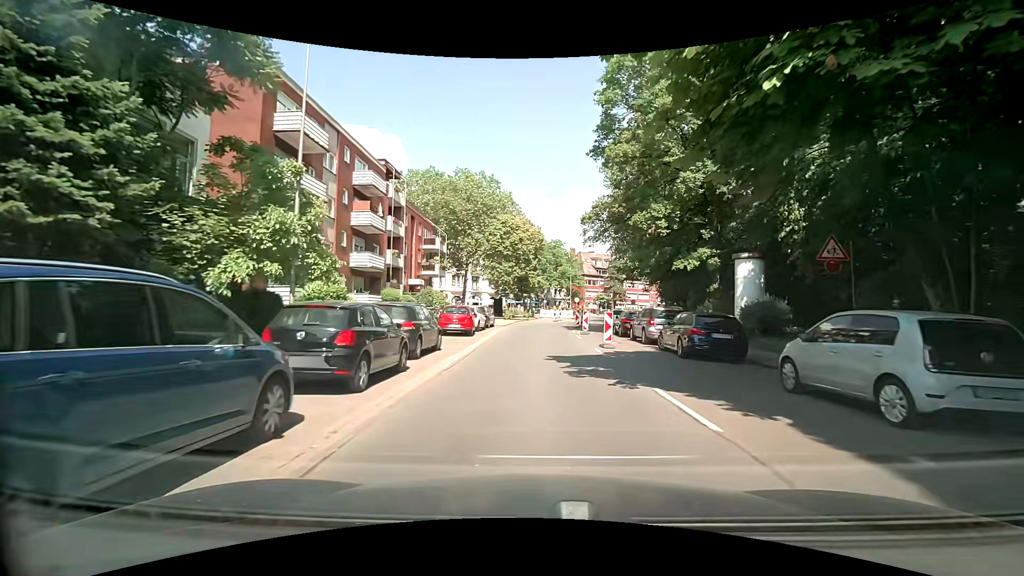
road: secondary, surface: asphalt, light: Day
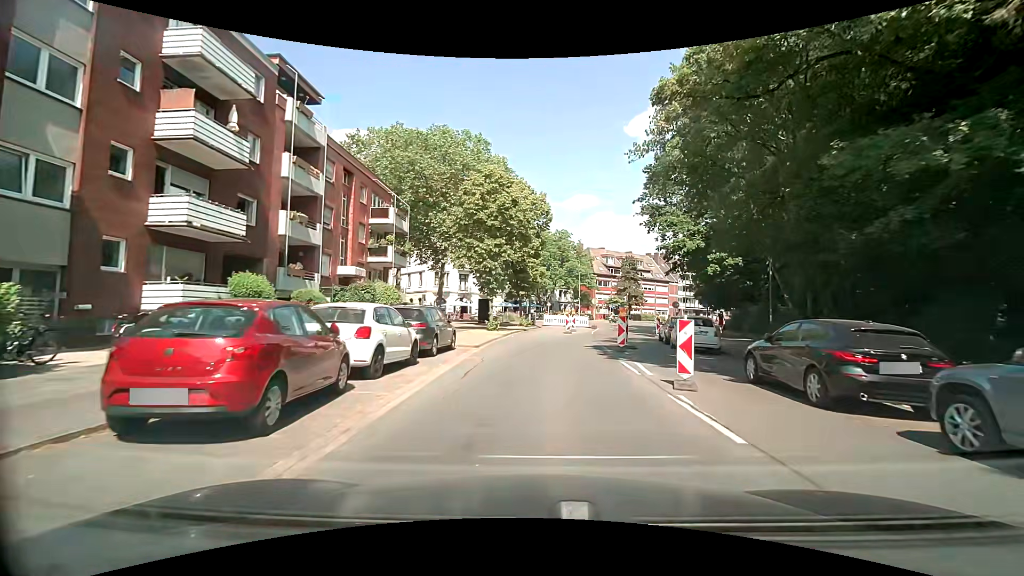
(-0.3, +18.1) m; 0°
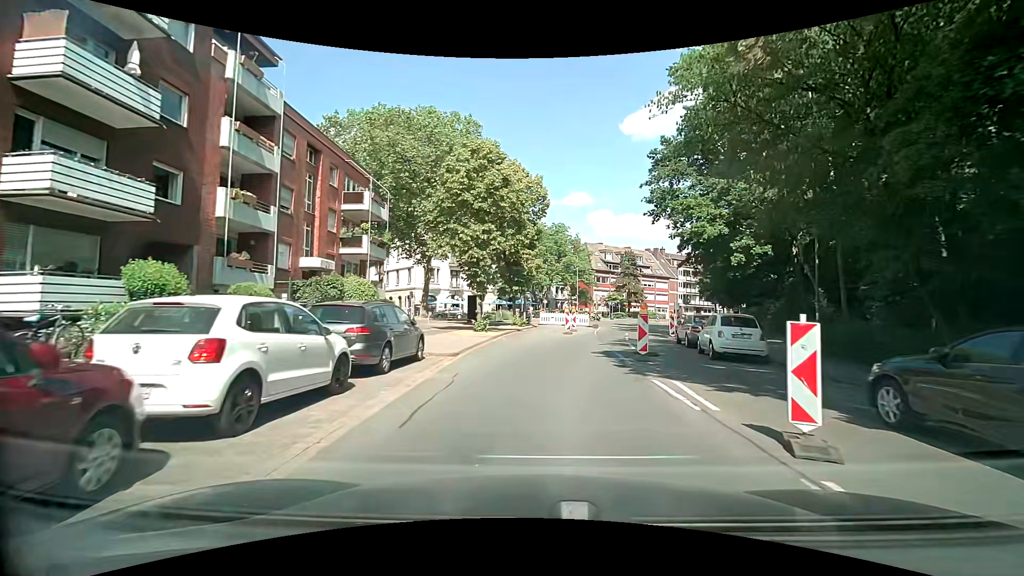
(0.0, +4.4) m; +1°
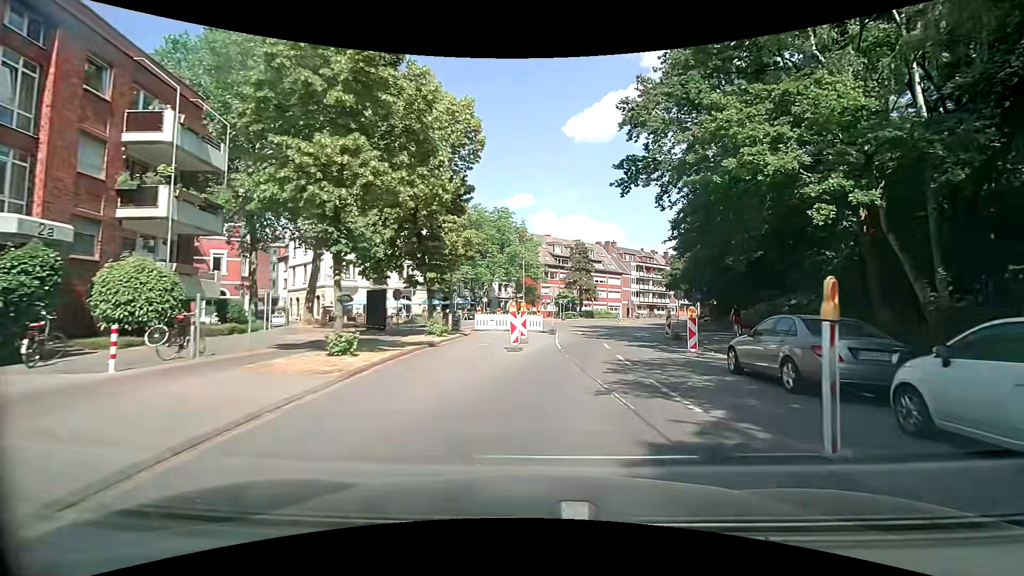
(+0.4, +12.6) m; +6°
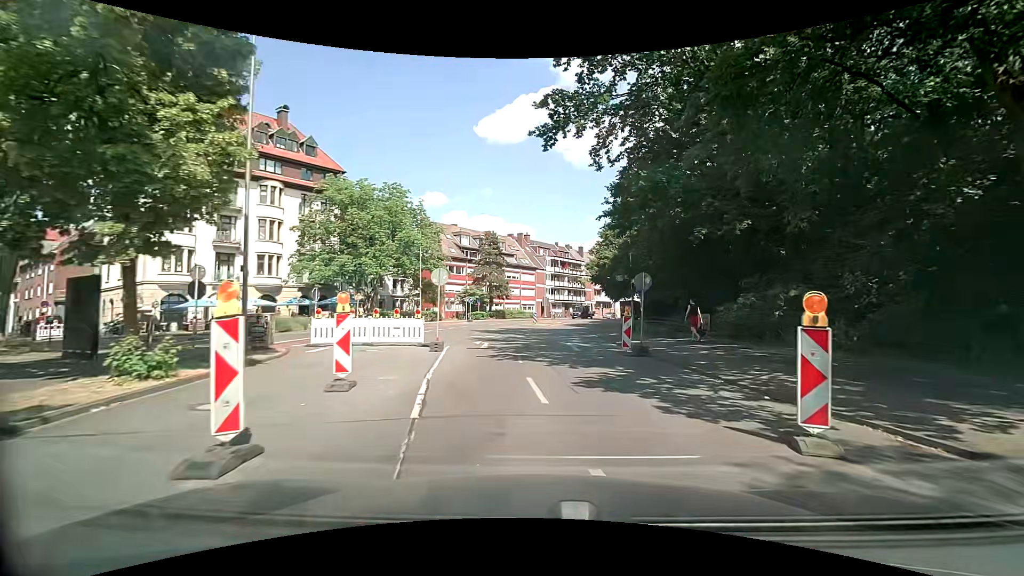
(+0.9, +11.9) m; +9°
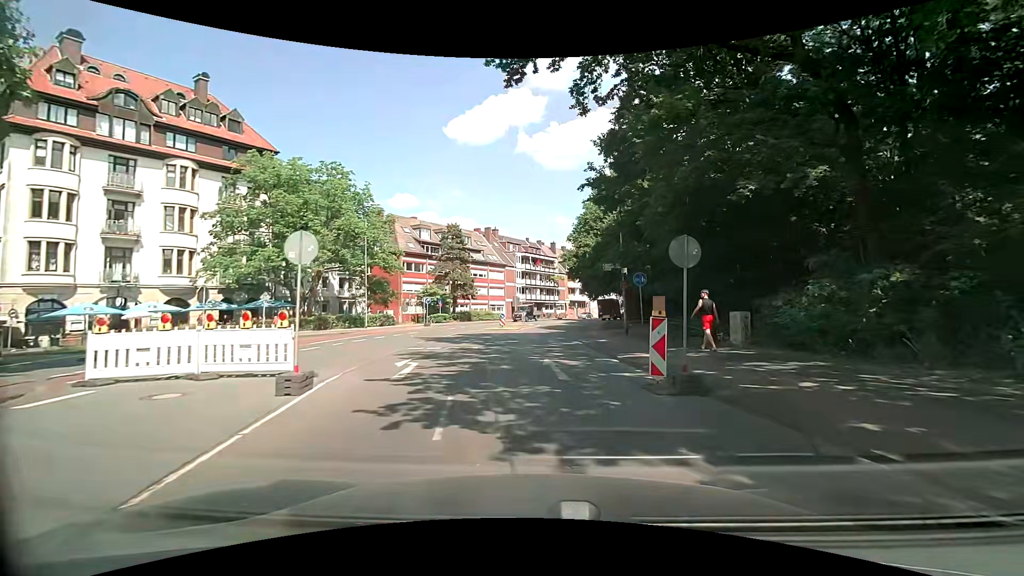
(+0.3, +8.1) m; +4°
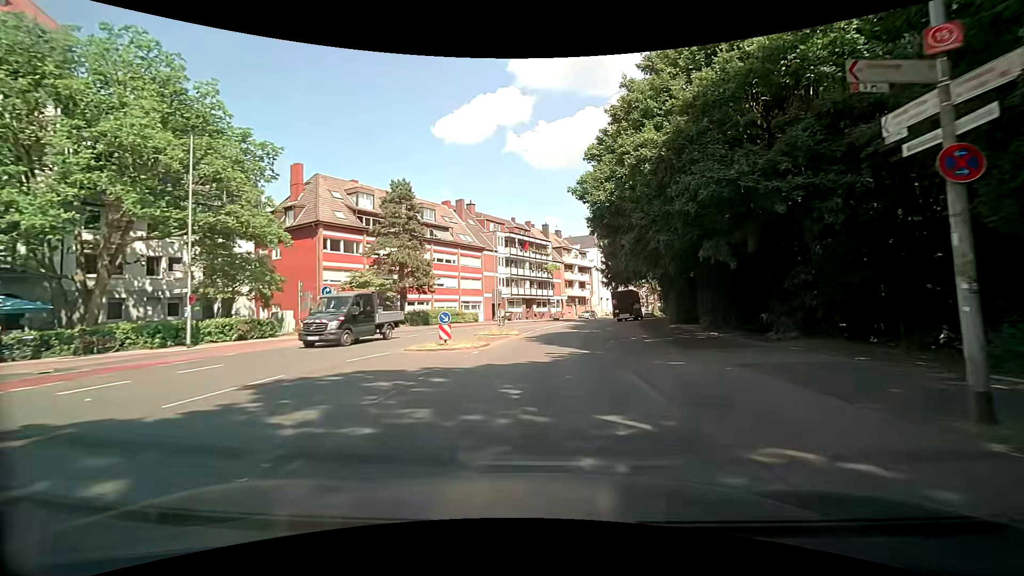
(0.0, +22.1) m; 0°
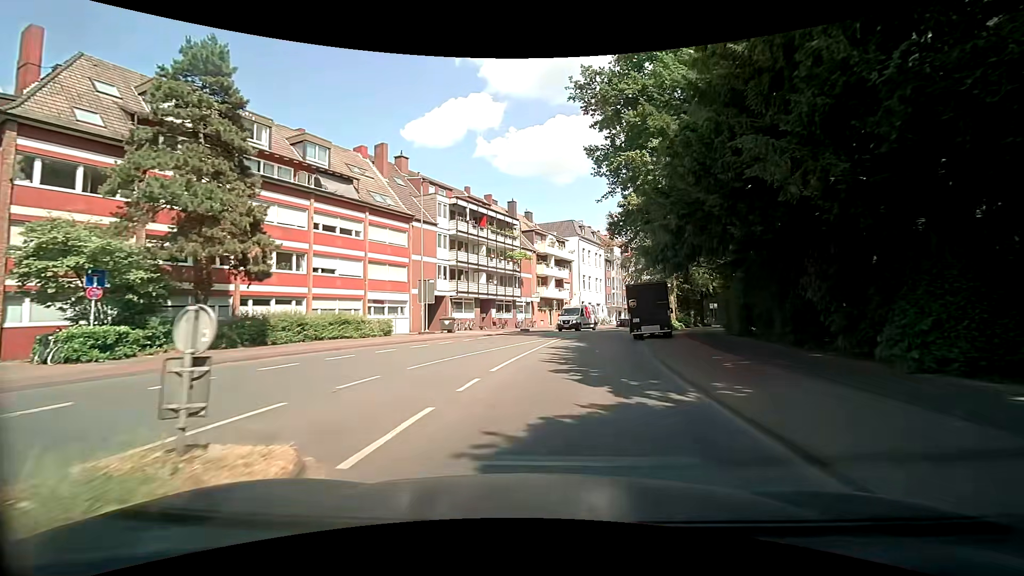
(+0.6, +23.6) m; +4°
(0, +10) (+1, +20) (+2, +30) (+5, +40) (+8, +49) (+12, +58) (+16, +67) (+20, +76) (+25, +85) (+29, +94) m
